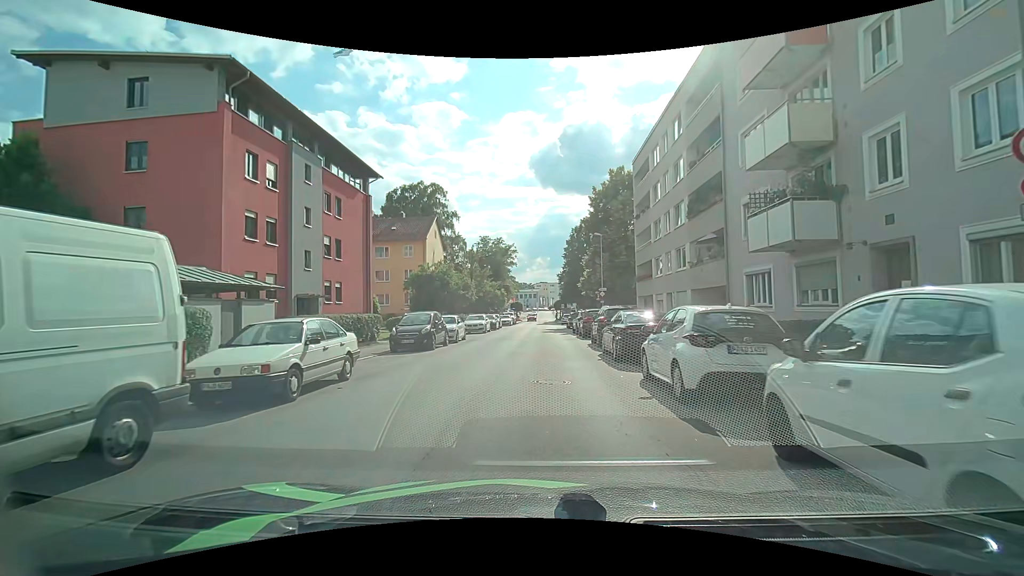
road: tertiary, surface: asphalt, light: Day
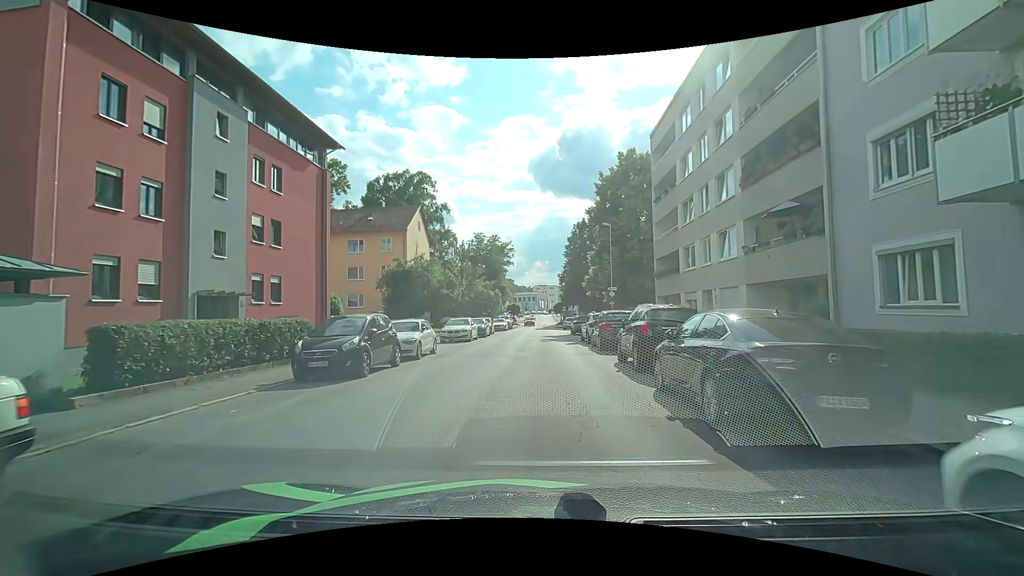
(+0.1, +7.9) m; +1°
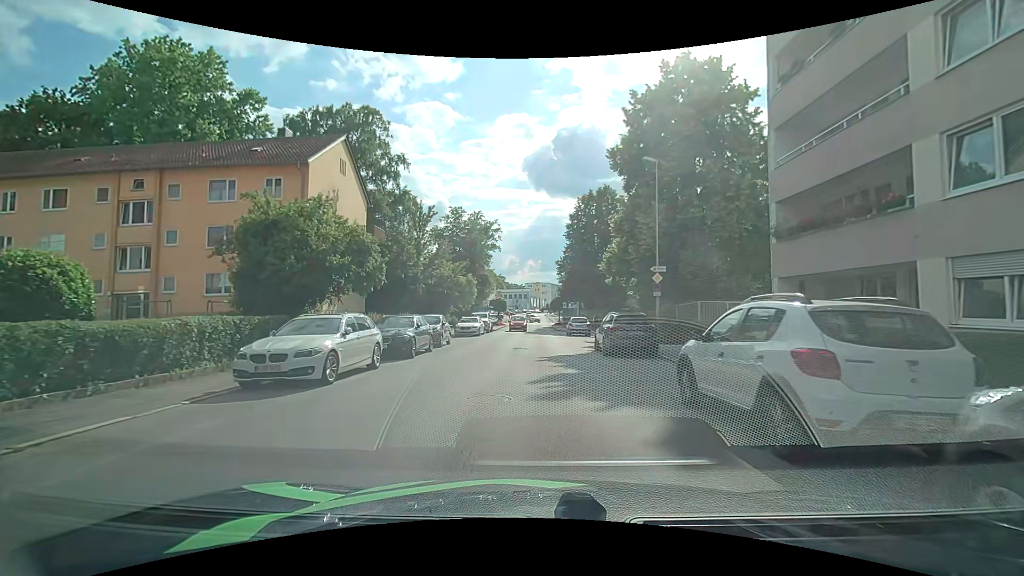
(-0.2, +19.9) m; 0°
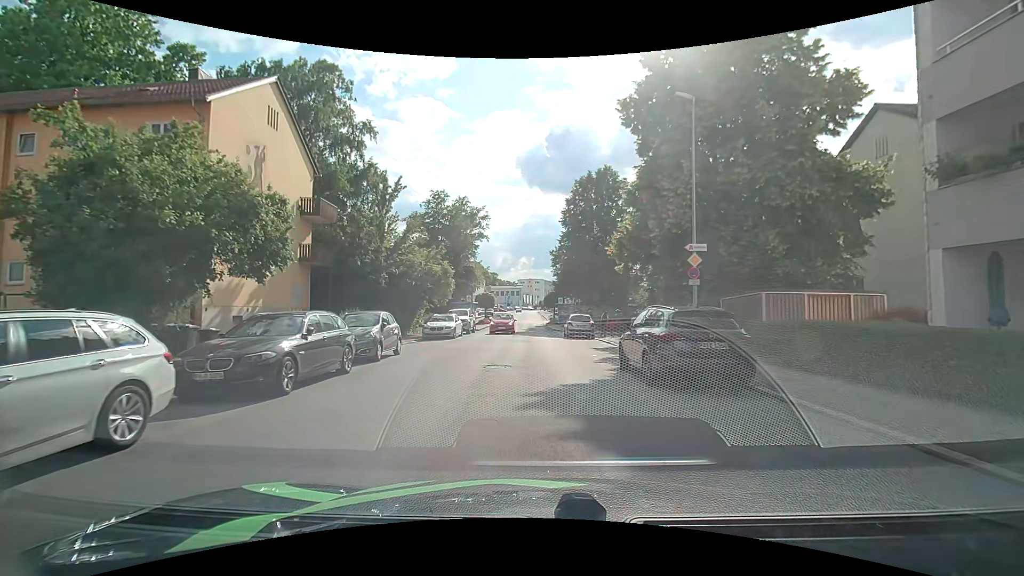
(+0.1, +7.8) m; +1°
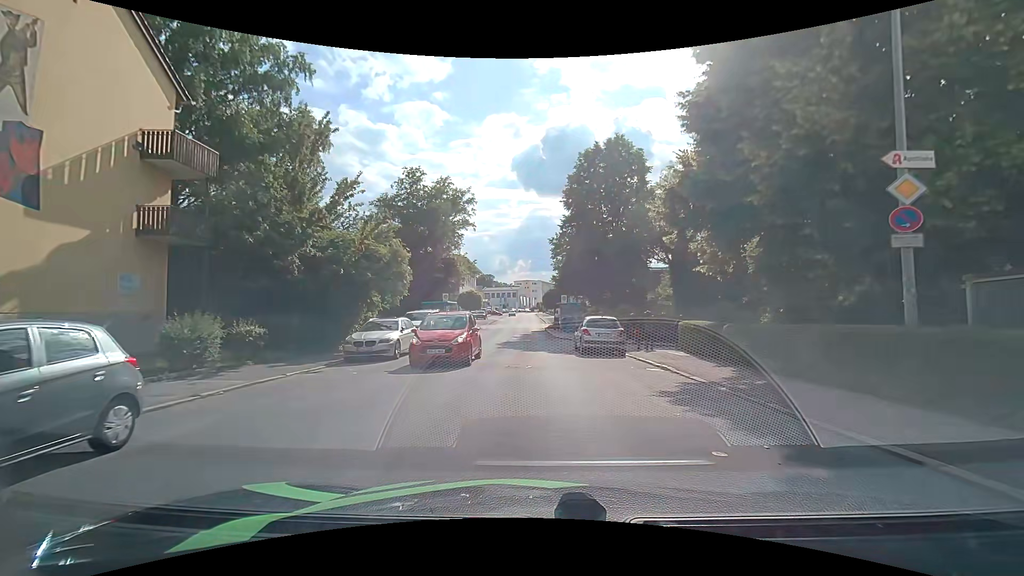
(0.0, +11.4) m; 0°
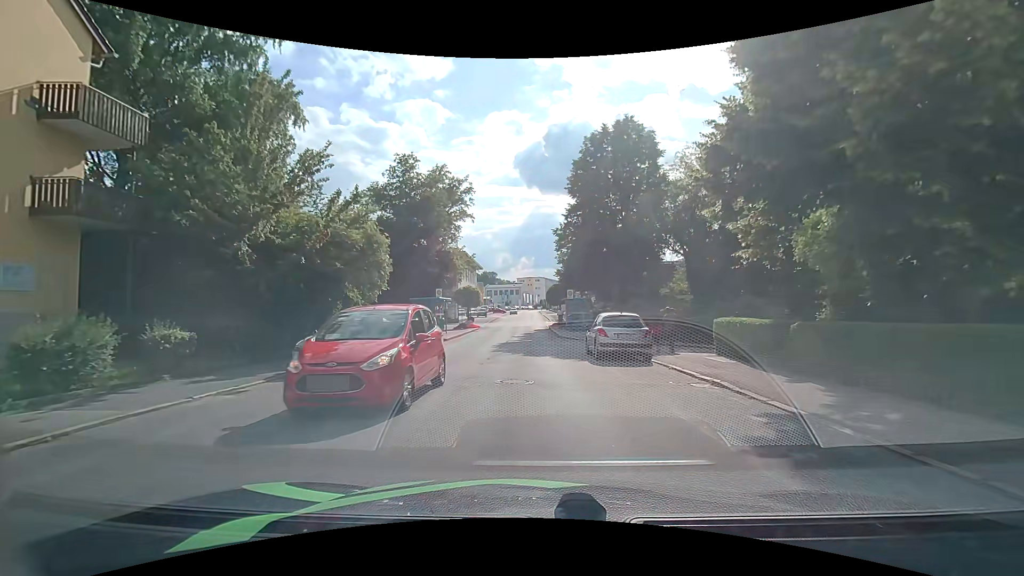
(0.0, +3.8) m; -1°
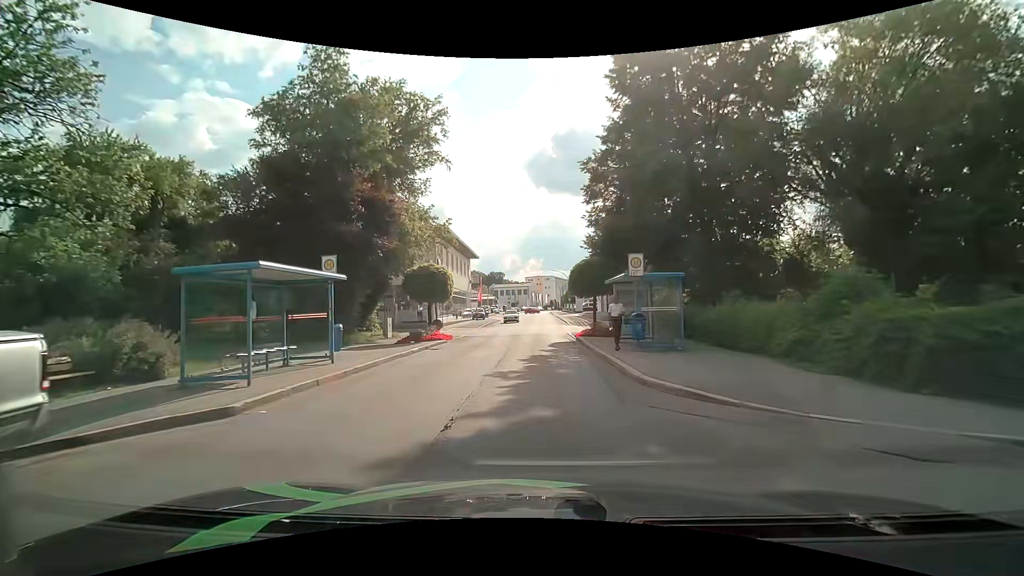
(0.0, +20.4) m; 0°
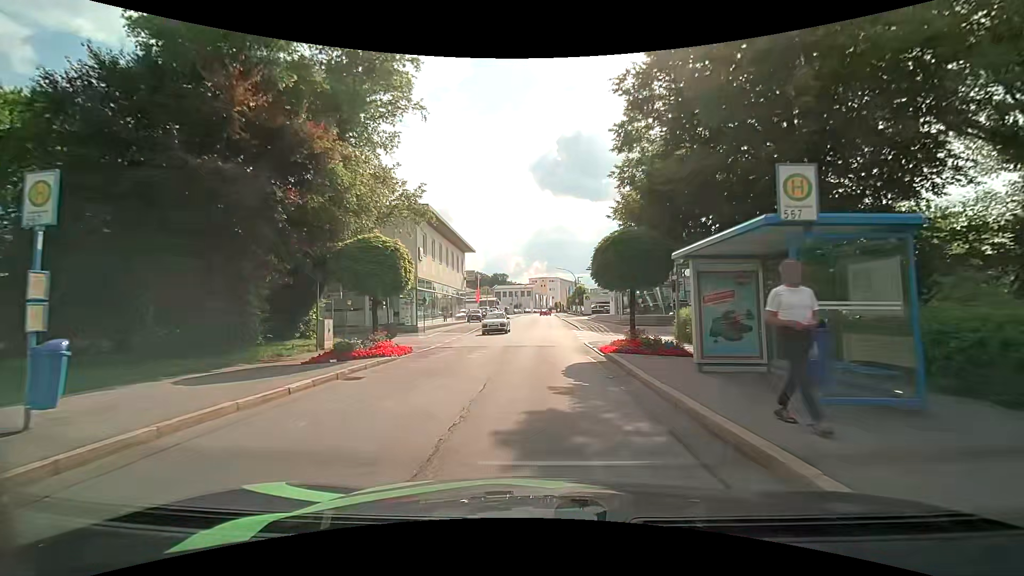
(-0.1, +9.2) m; -1°
(0, +10) (0, +20) (0, +30) (0, +40) (0, +50) (0, +60) (+1, +70) (+1, +80) (+1, +90) (+1, +100) m
